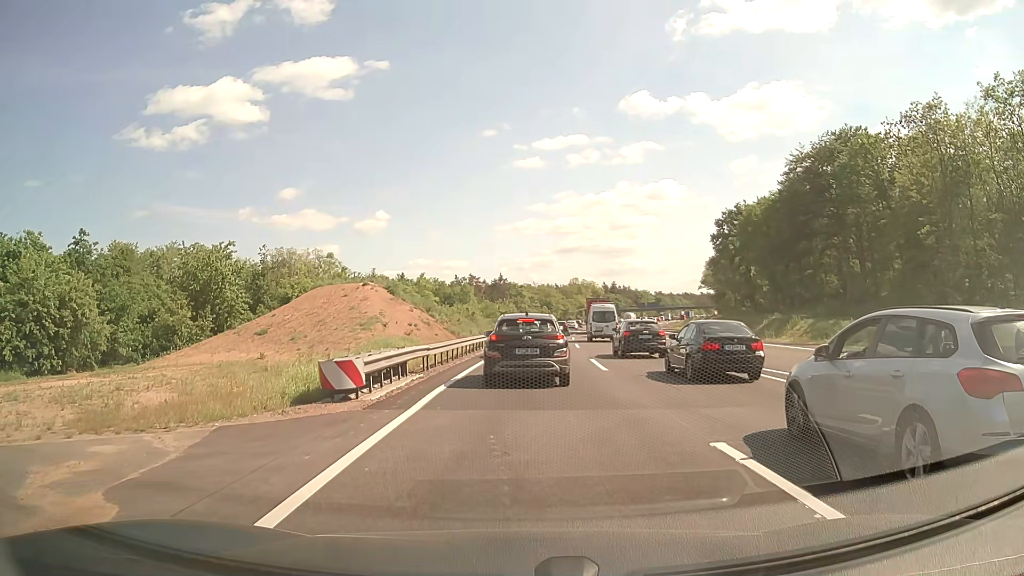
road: motorway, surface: asphalt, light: Day
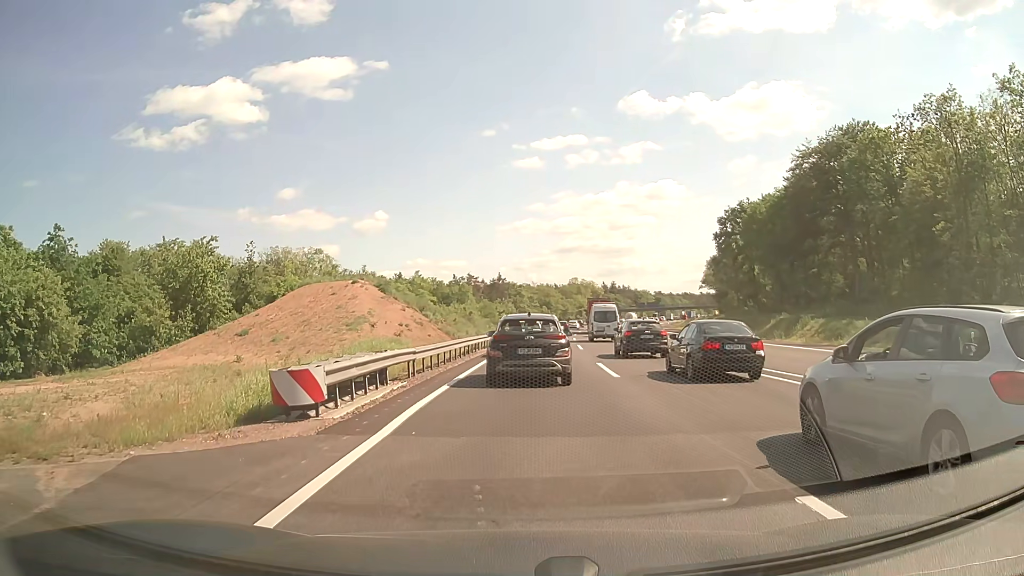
(0.0, +2.5) m; 0°
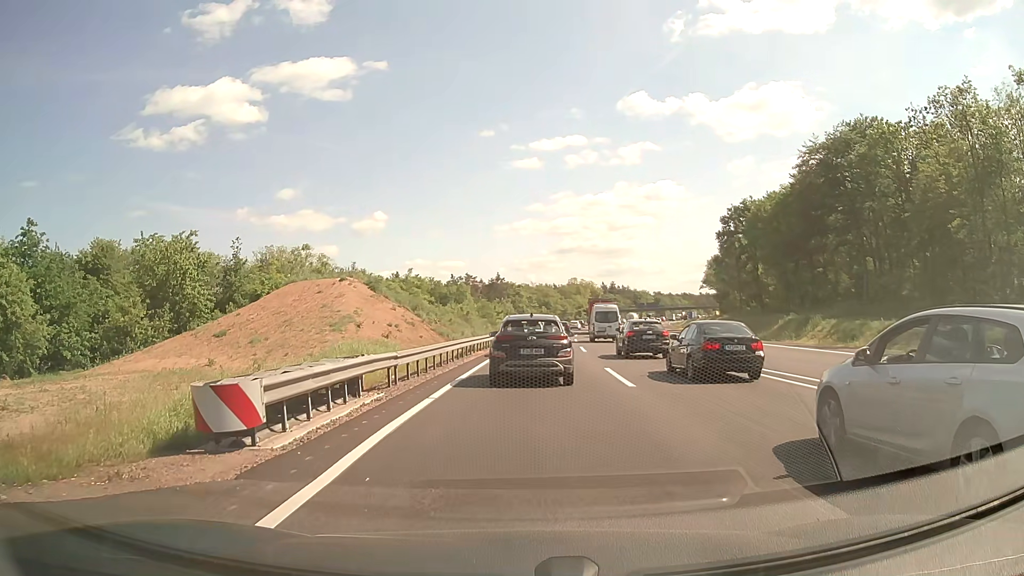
(0.0, +2.5) m; 0°
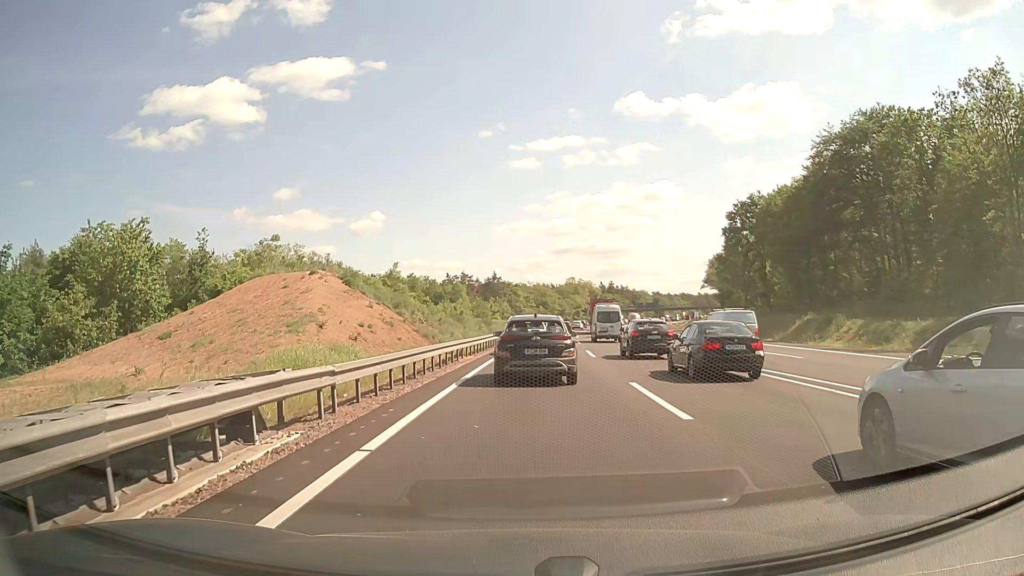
(0.0, +5.1) m; 0°
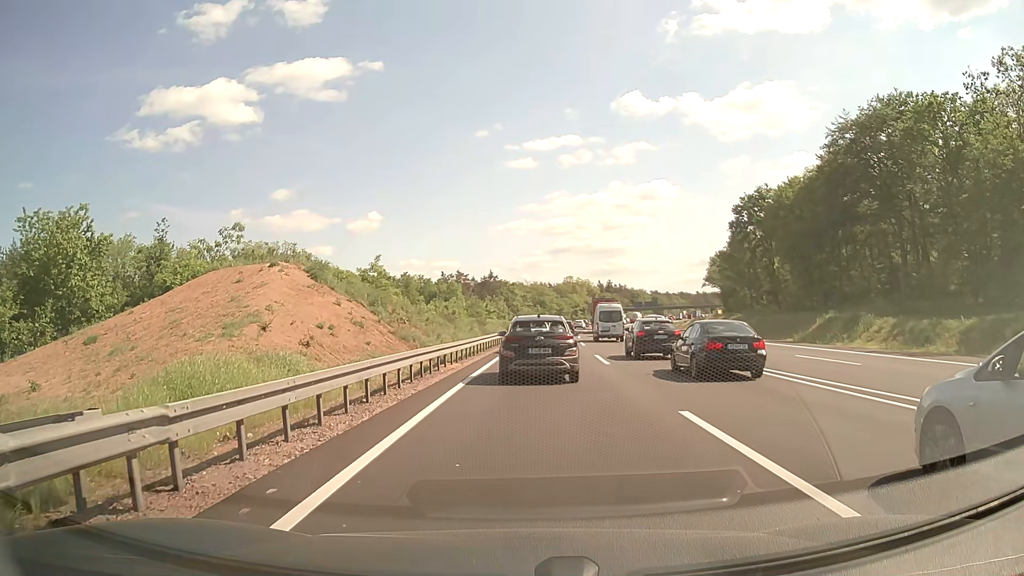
(0.0, +5.2) m; 0°
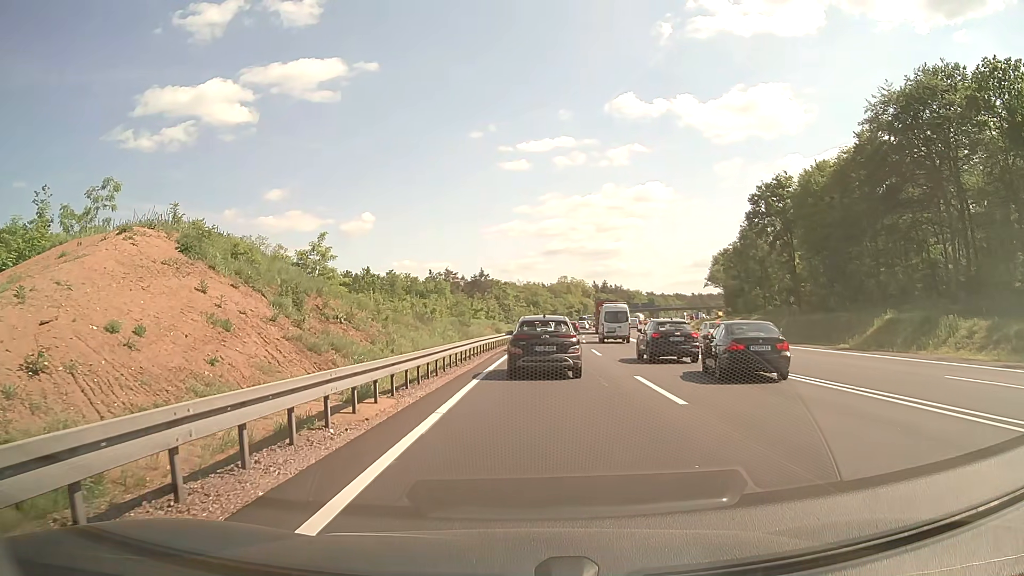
(+0.1, +11.3) m; +2°
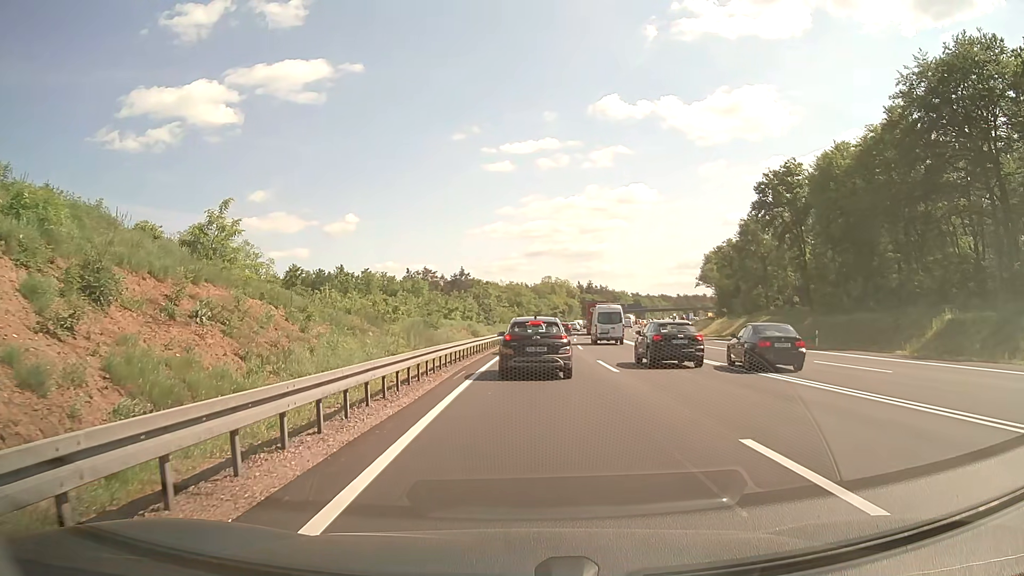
(0.0, +9.6) m; +1°
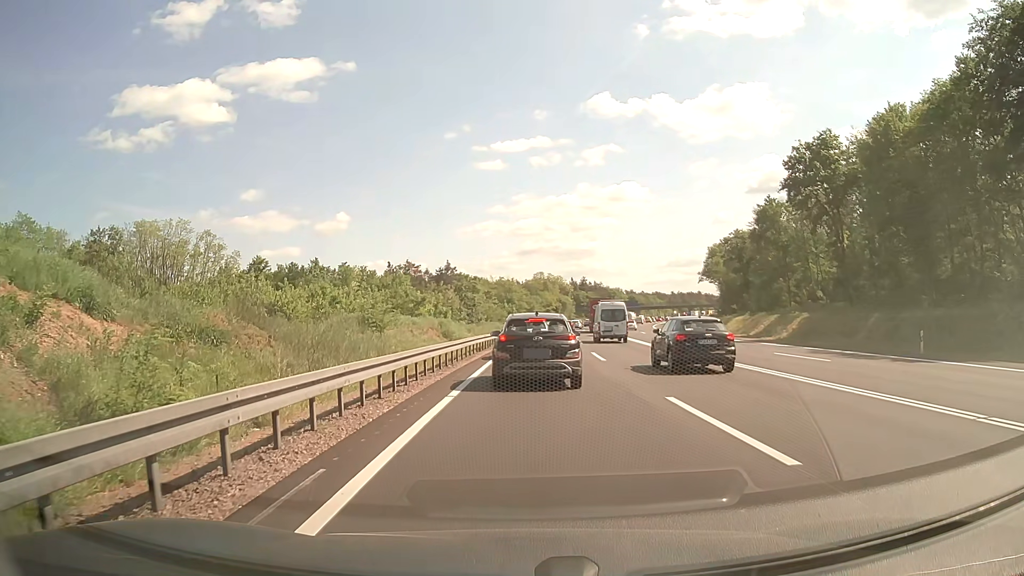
(+0.1, +13.5) m; +1°
(0, +10) (0, +20) (+1, +30) (+1, +40) (+2, +50) (+2, +60) (+3, +70) (+4, +80) (+5, +90) (+7, +100) m
